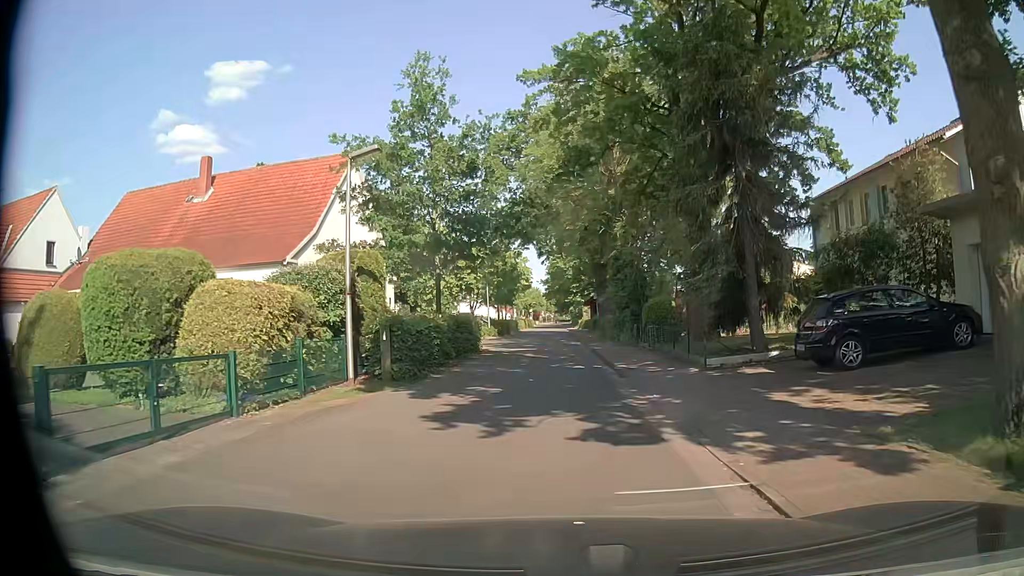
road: residential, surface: asphalt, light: Day
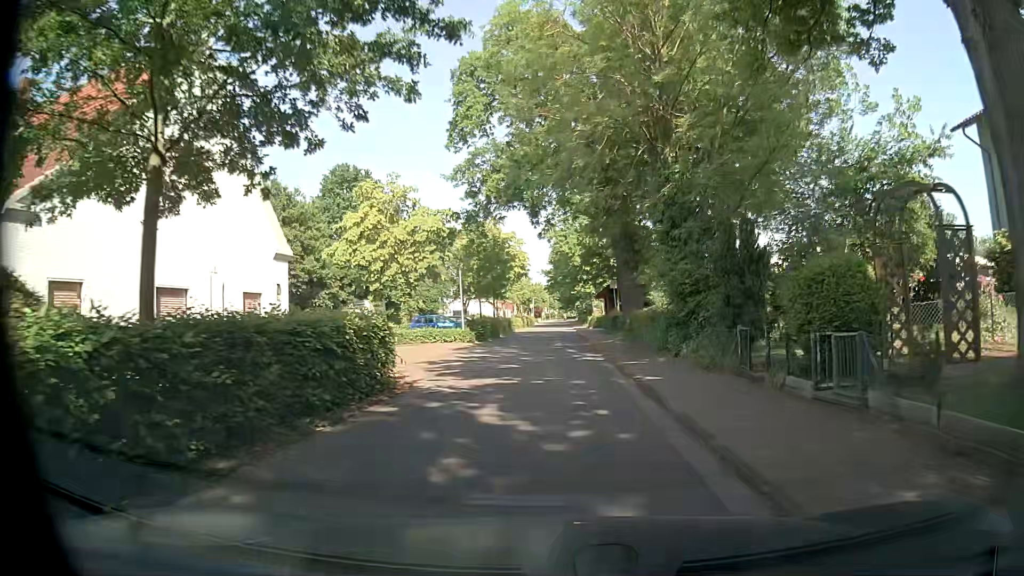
(0.0, +15.7) m; -1°
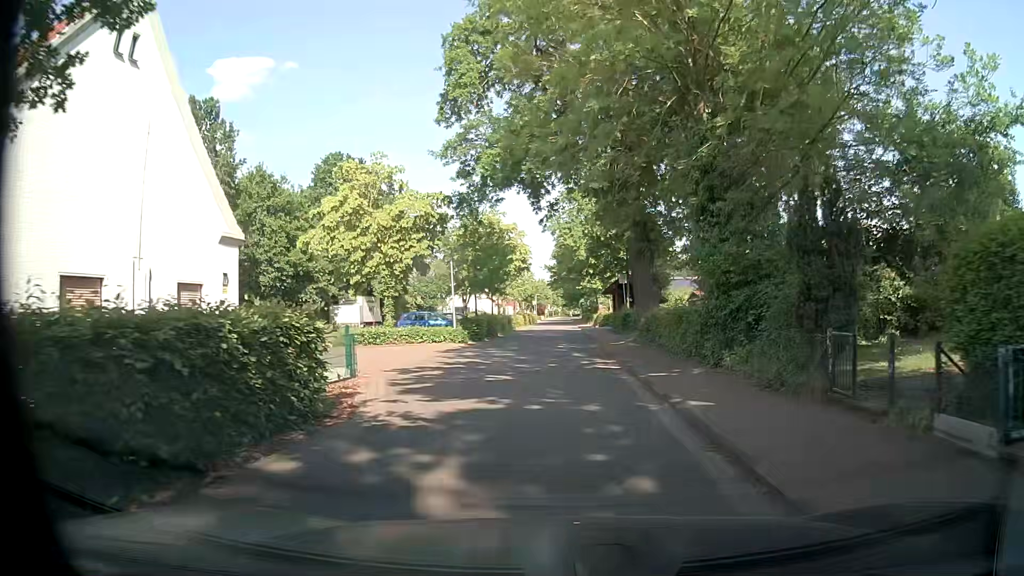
(0.0, +4.1) m; -2°
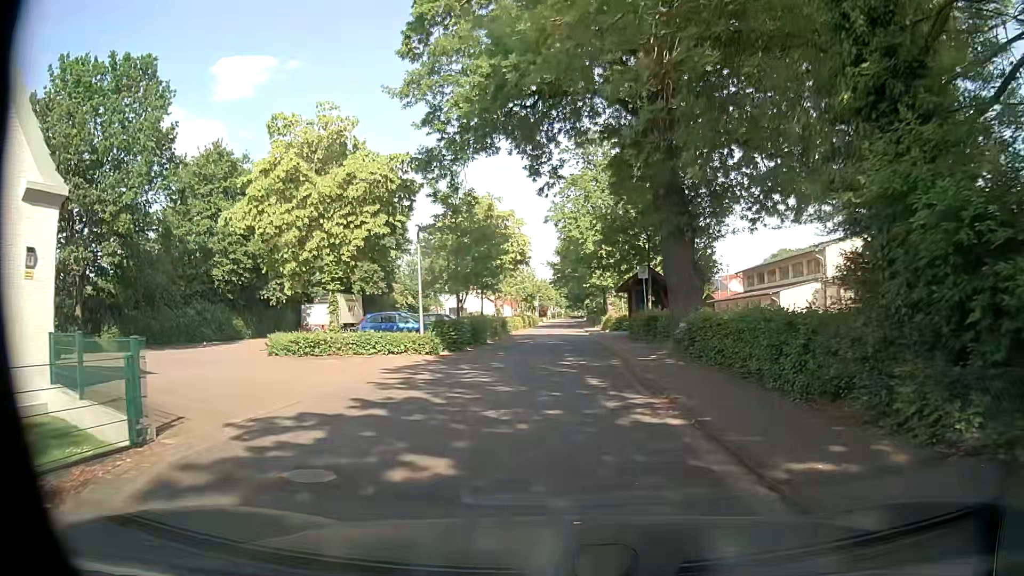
(+0.2, +8.2) m; +2°
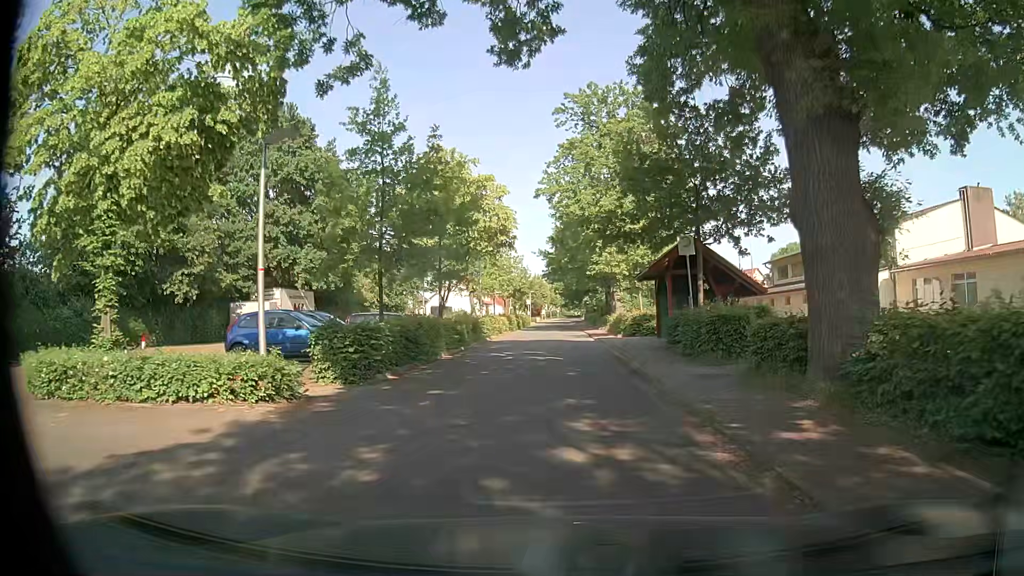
(0.0, +12.4) m; 0°
(0, +10) (0, +20) (0, +30) (0, +40) (0, +50) (0, +60) (0, +70) (0, +80) (0, +90) (0, +100) m
